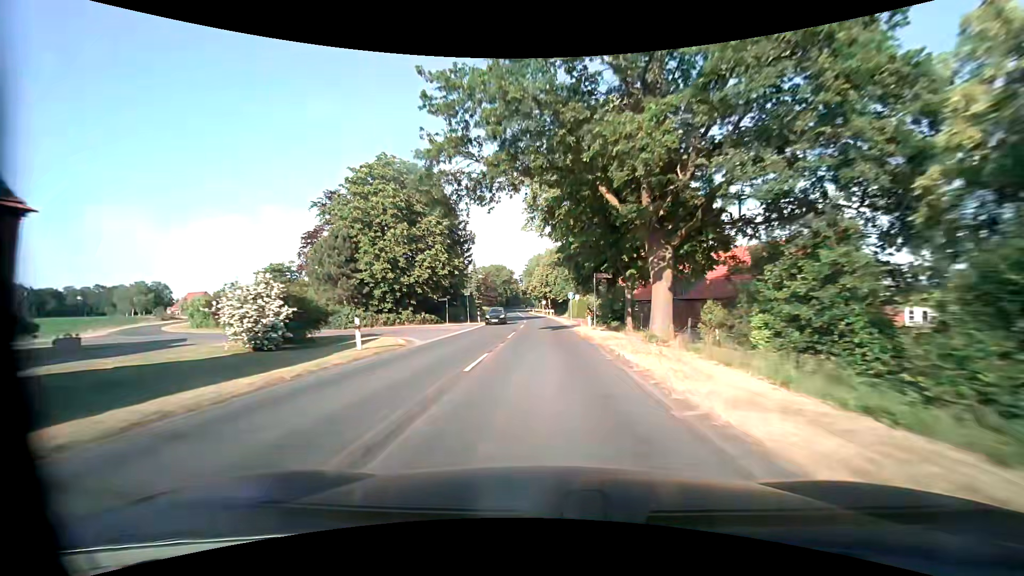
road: secondary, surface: asphalt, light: Day
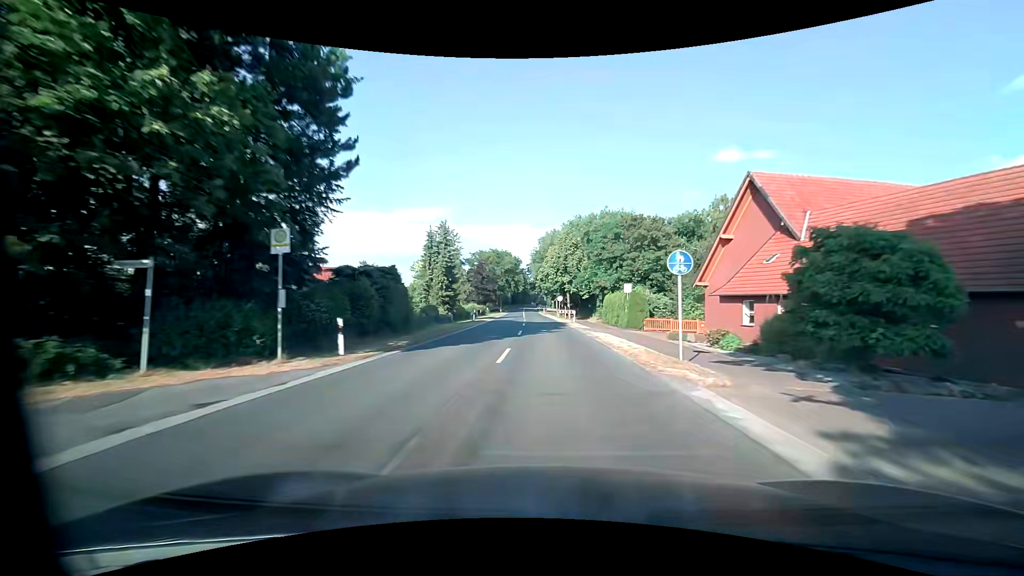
(-0.4, +34.7) m; -2°
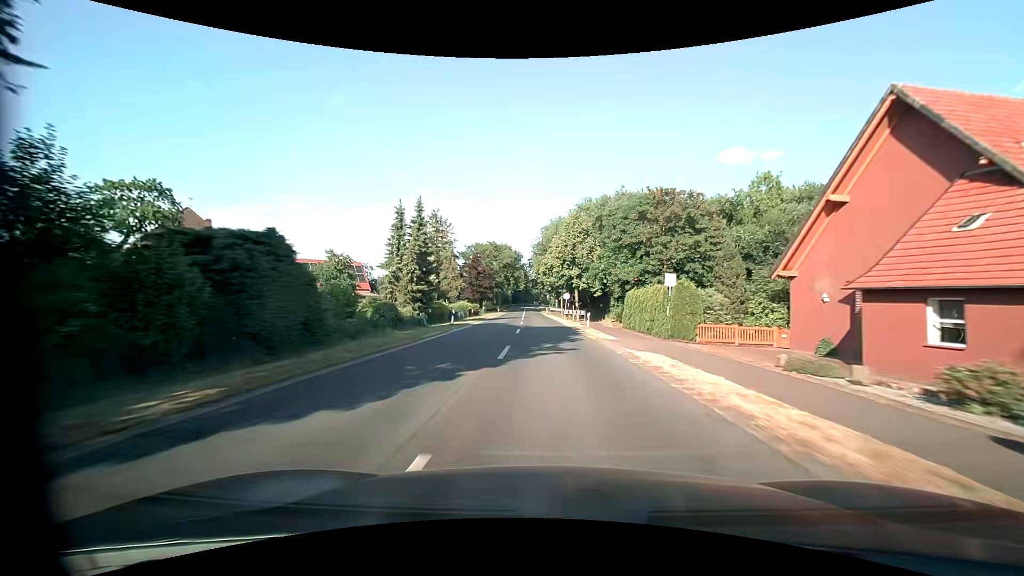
(0.0, +11.5) m; 0°
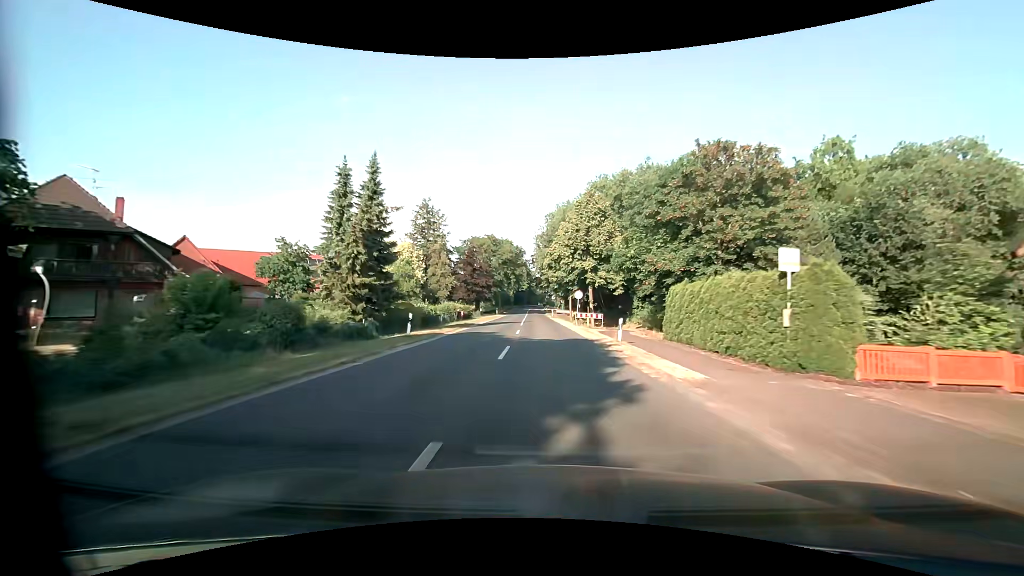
(-0.1, +11.7) m; -1°
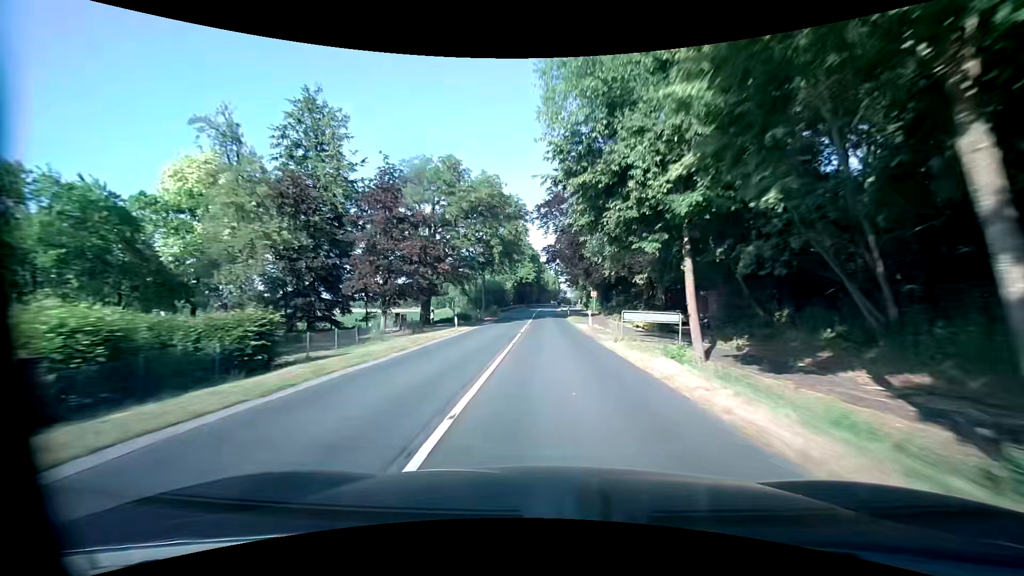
(-0.8, +47.2) m; -2°
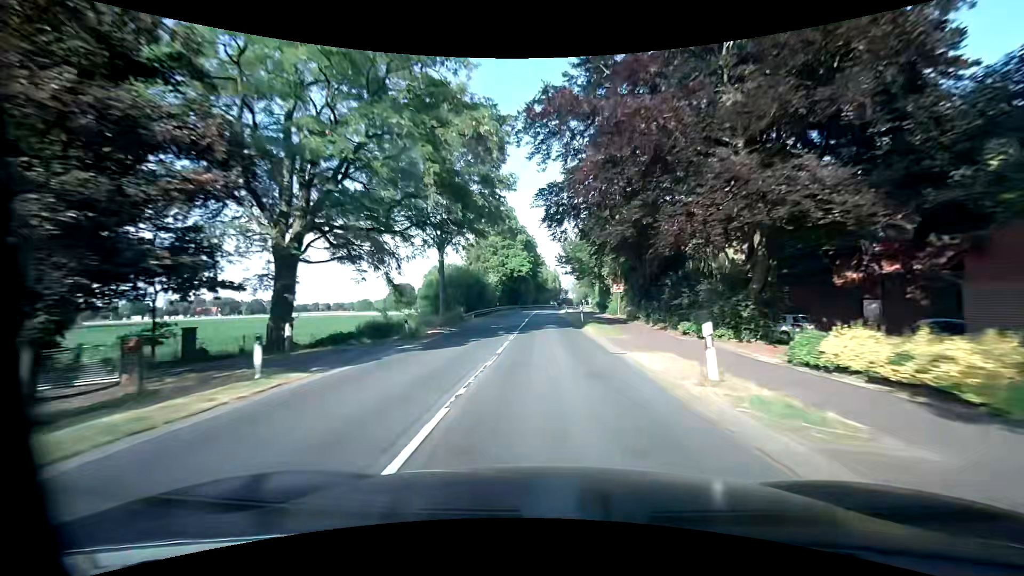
(+0.1, +23.4) m; 0°
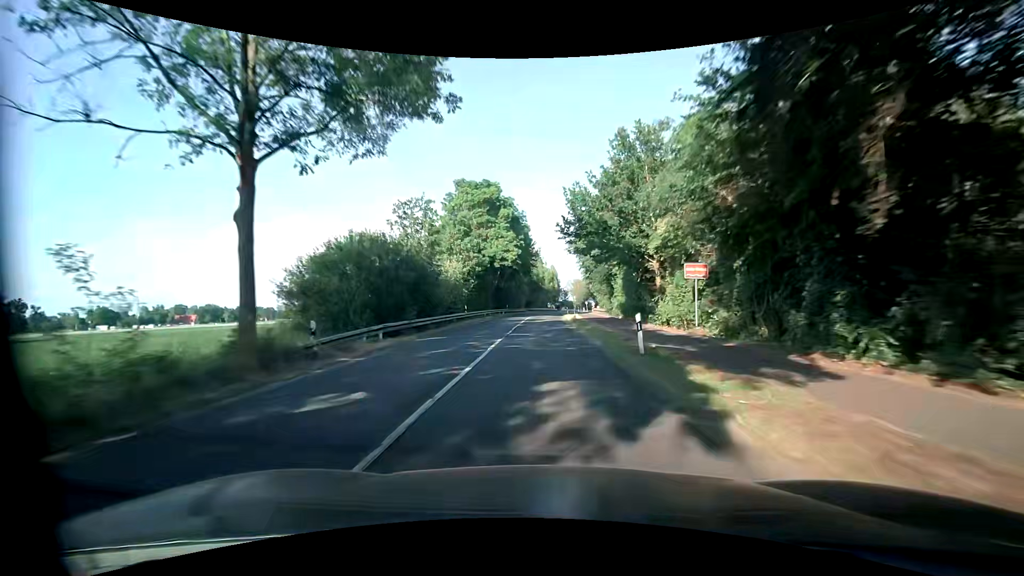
(+0.5, +23.3) m; +2°
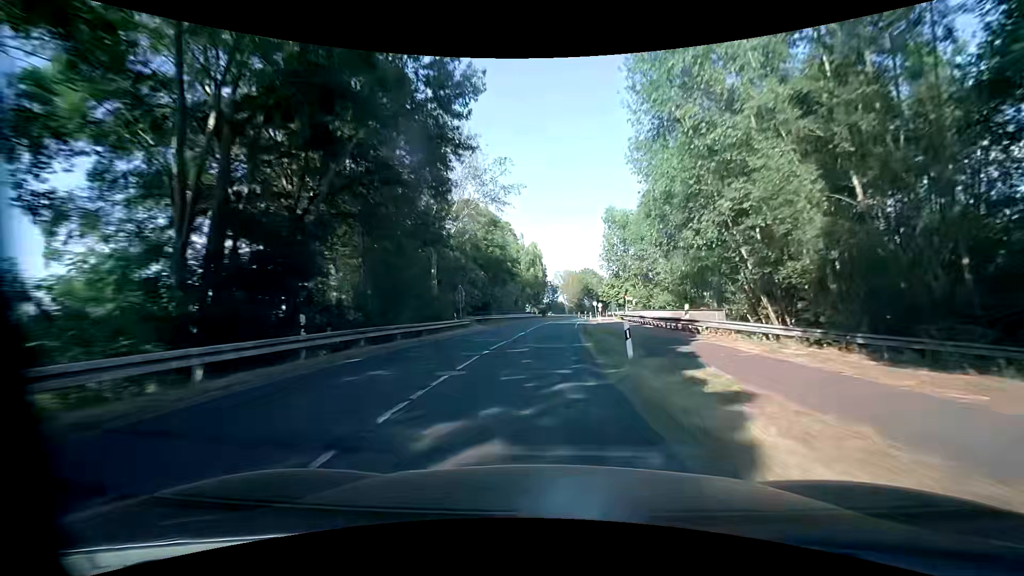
(+0.2, +57.9) m; +2°
(0, +10) (0, +20) (0, +30) (+1, +40) (+1, +50) (+2, +60) (+3, +70) (+5, +80) (+6, +90) (+8, +100) m
